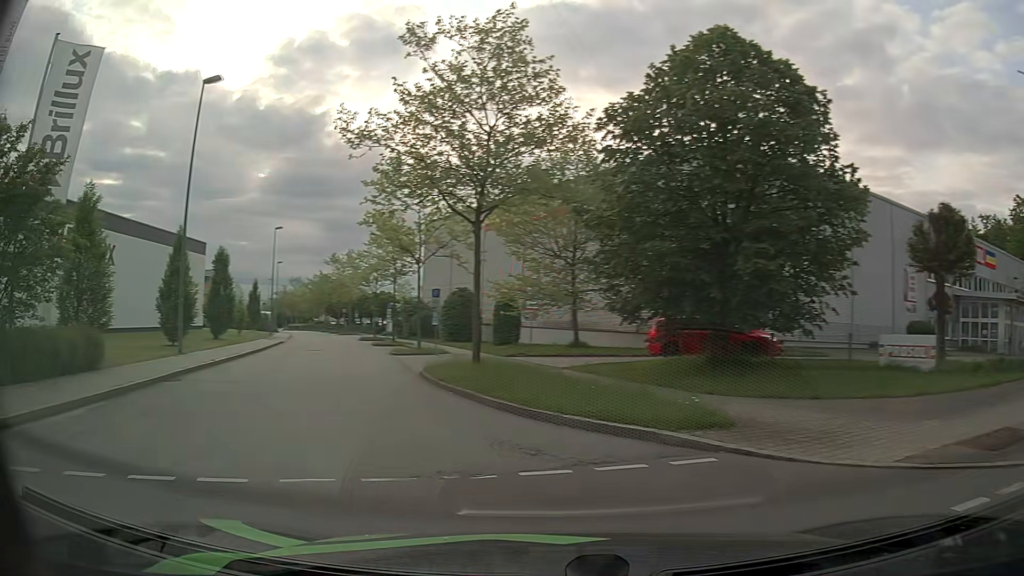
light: Day
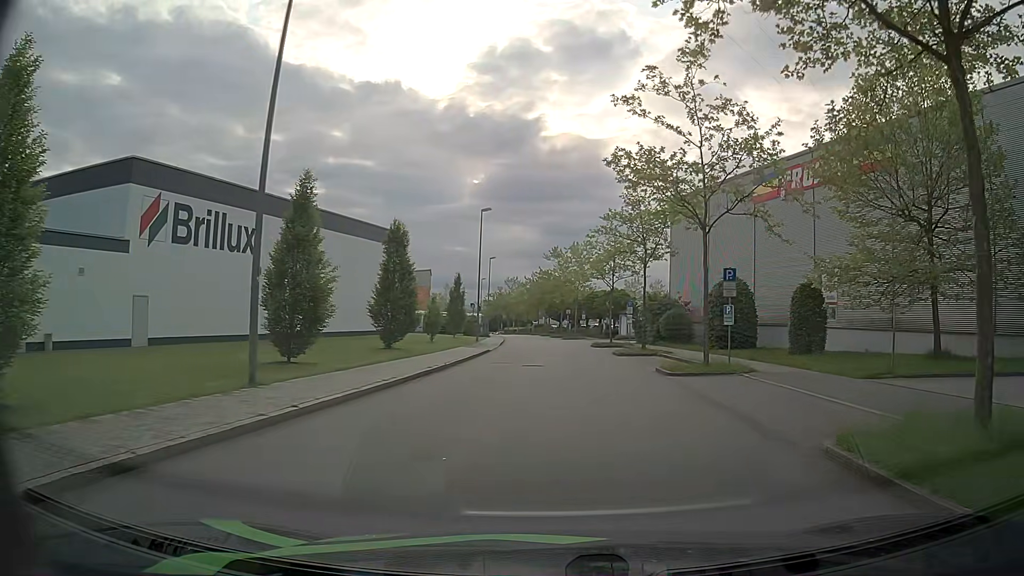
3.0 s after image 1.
(-3.4, +12.3) m; -17°
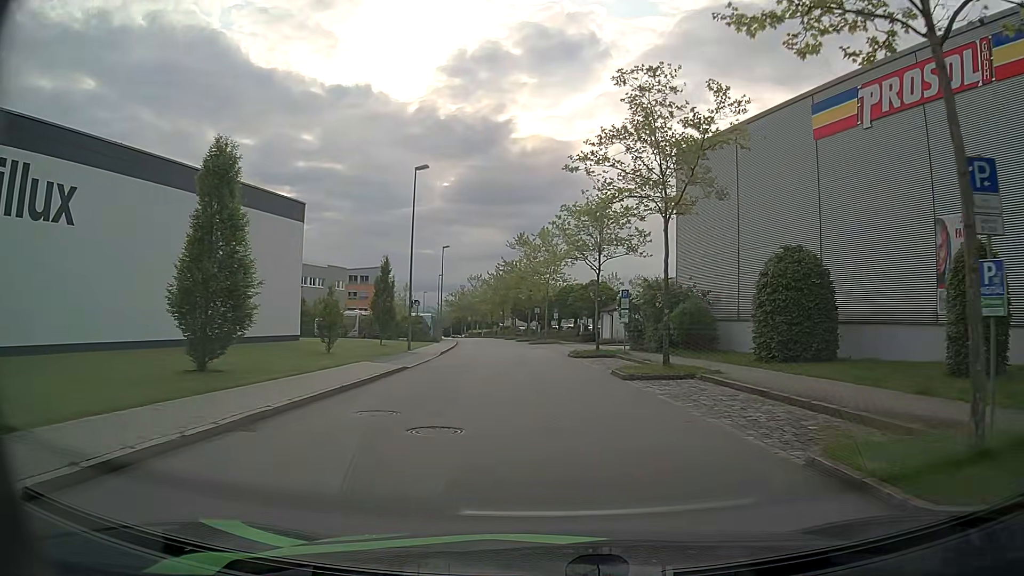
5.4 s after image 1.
(+0.6, +15.1) m; +2°
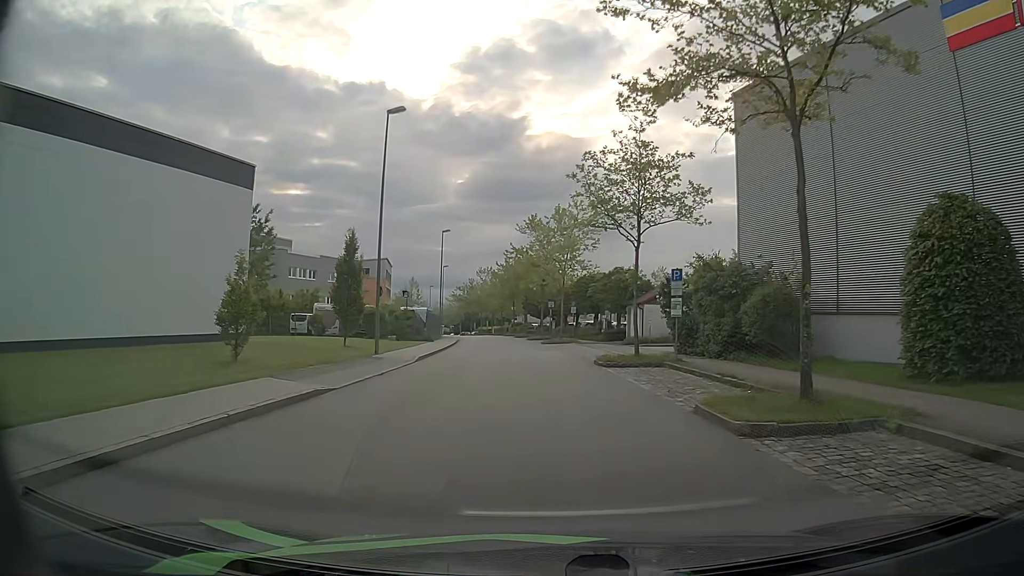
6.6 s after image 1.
(0.0, +10.1) m; -1°
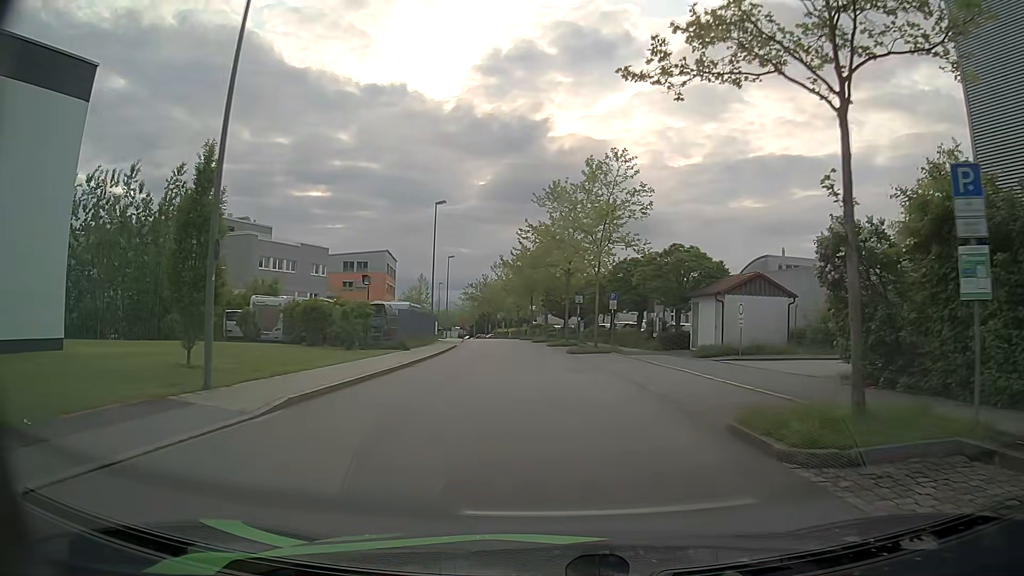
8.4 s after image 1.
(-0.2, +15.8) m; -1°
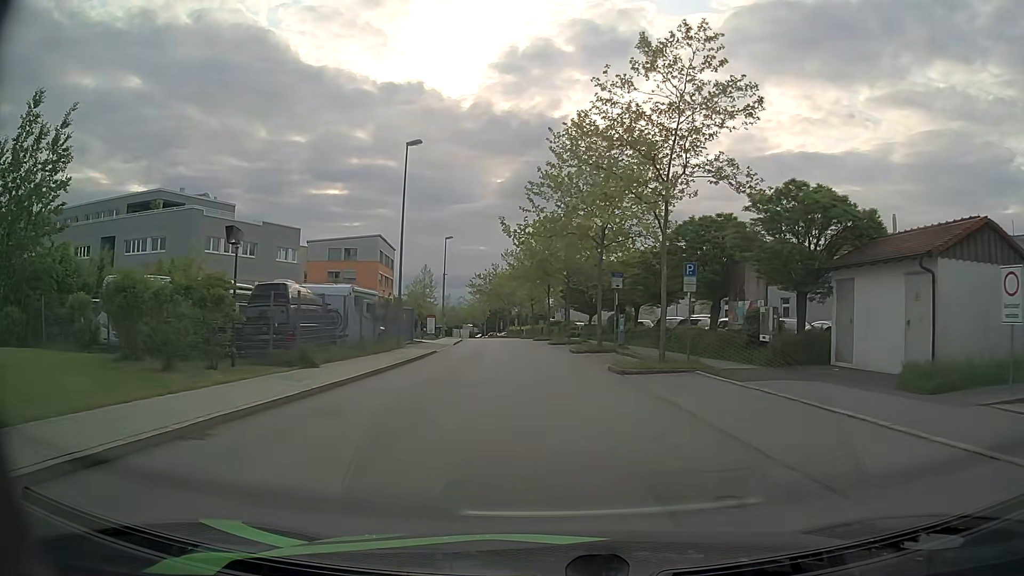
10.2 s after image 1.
(-0.3, +15.9) m; -2°
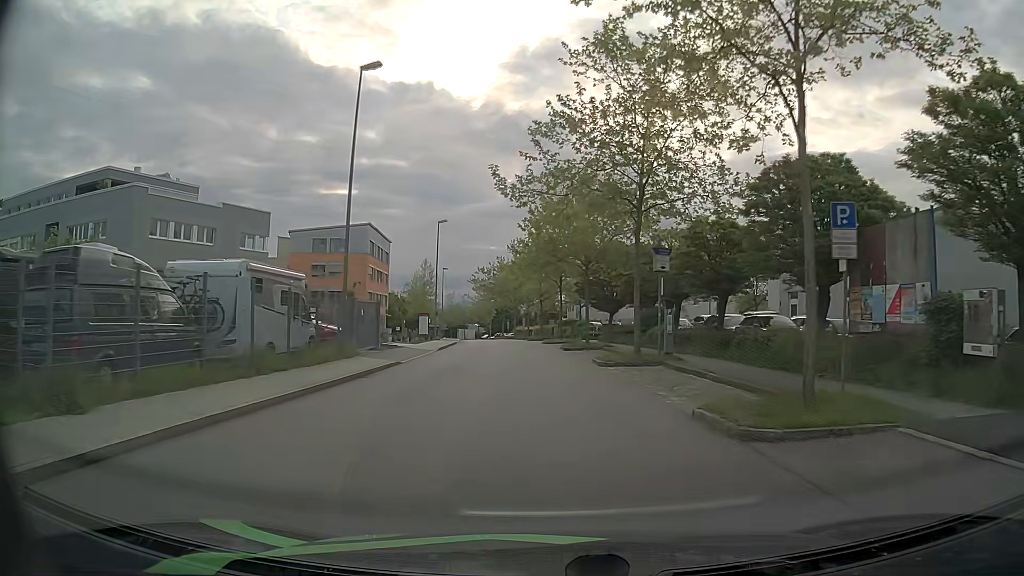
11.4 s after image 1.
(-0.1, +10.6) m; -1°
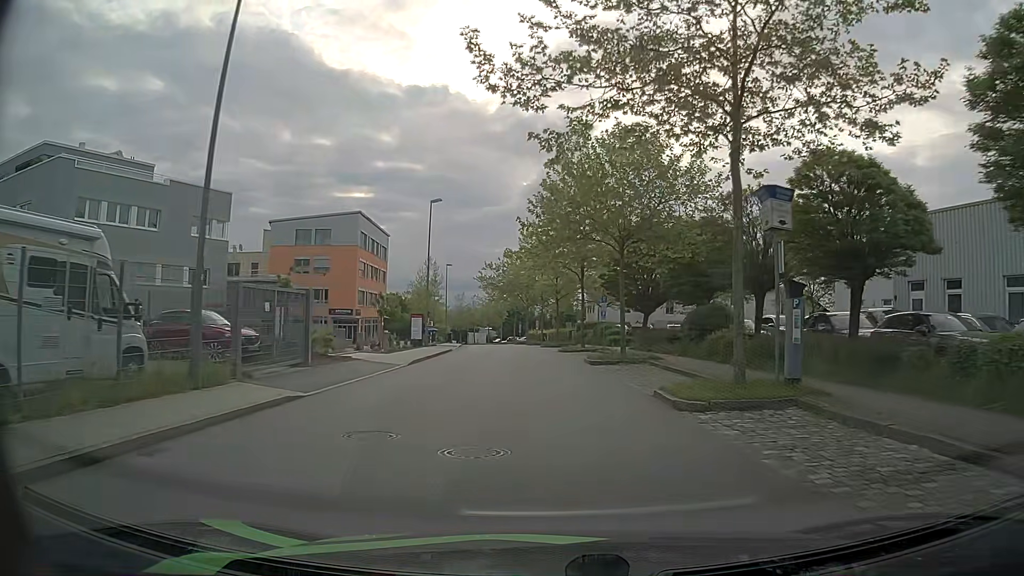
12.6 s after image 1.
(-0.2, +10.9) m; -1°
(0, +10) (0, +20) (-1, +30) (-2, +40) (-3, +50) (-4, +60) (-5, +70) (-6, +80) (-7, +90) (-9, +99) m
